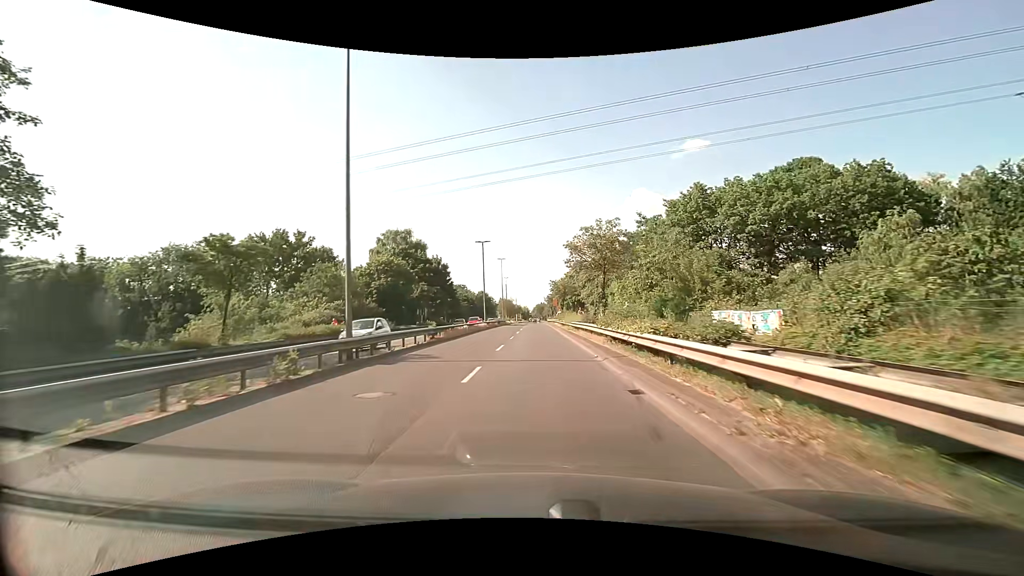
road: primary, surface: asphalt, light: Day
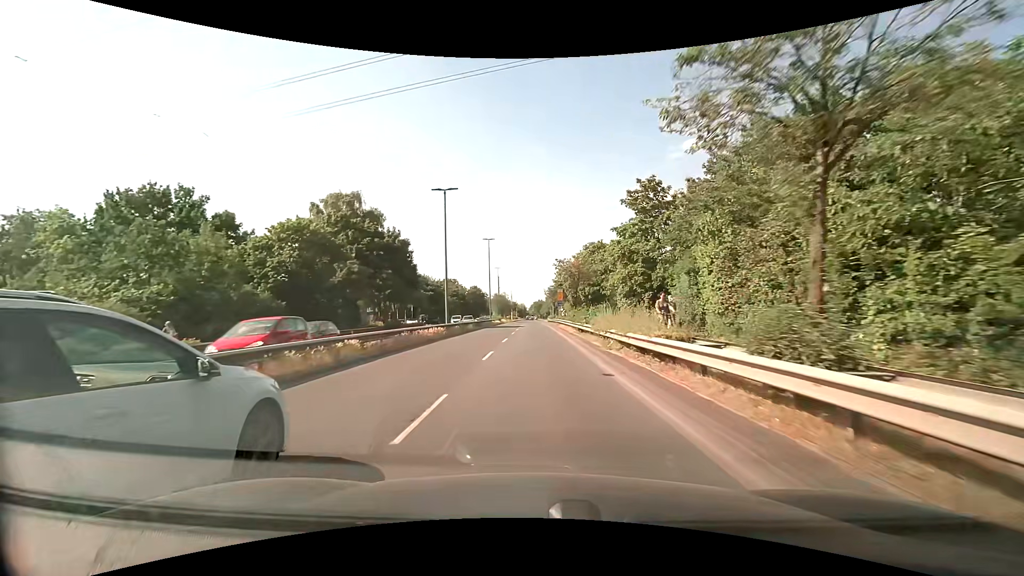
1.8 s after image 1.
(-0.1, +22.5) m; 0°
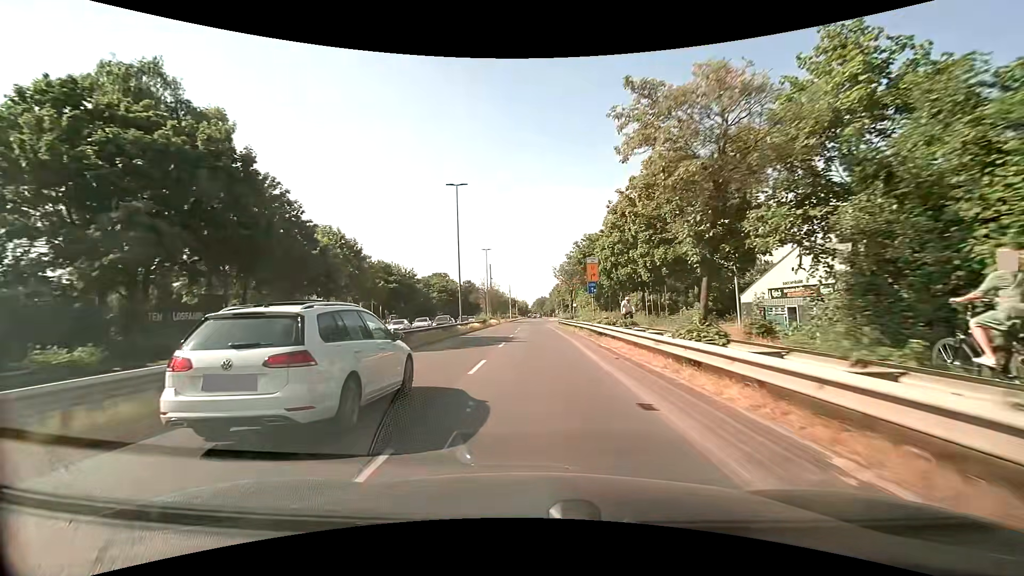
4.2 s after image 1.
(+0.1, +30.4) m; 0°
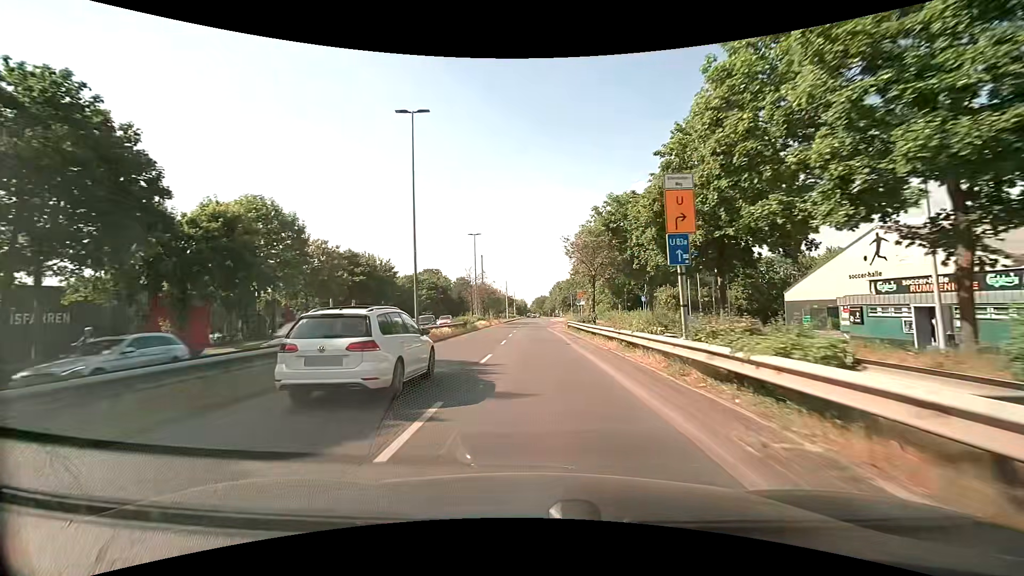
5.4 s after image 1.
(0.0, +15.4) m; 0°
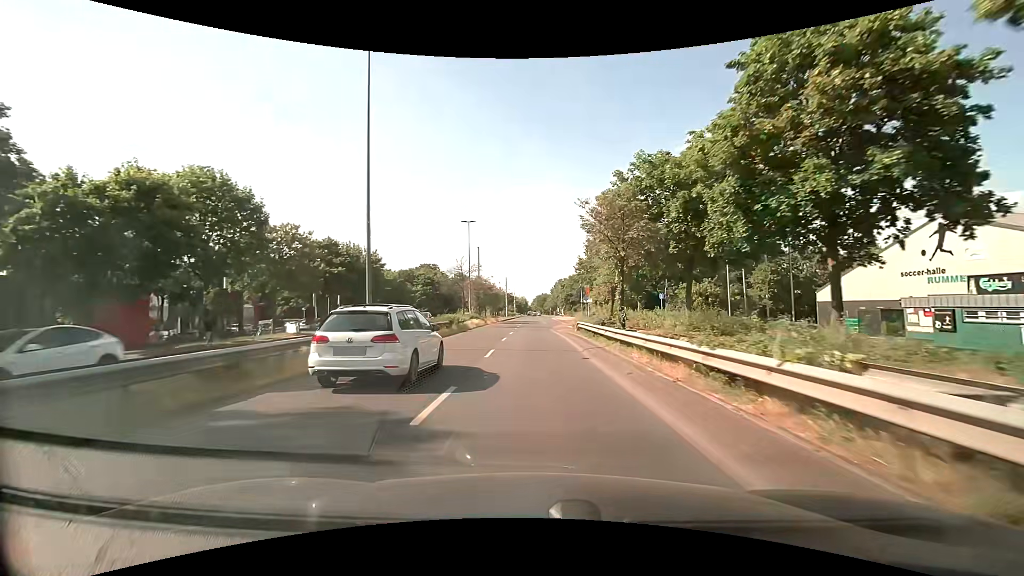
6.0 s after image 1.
(-0.1, +7.7) m; -1°
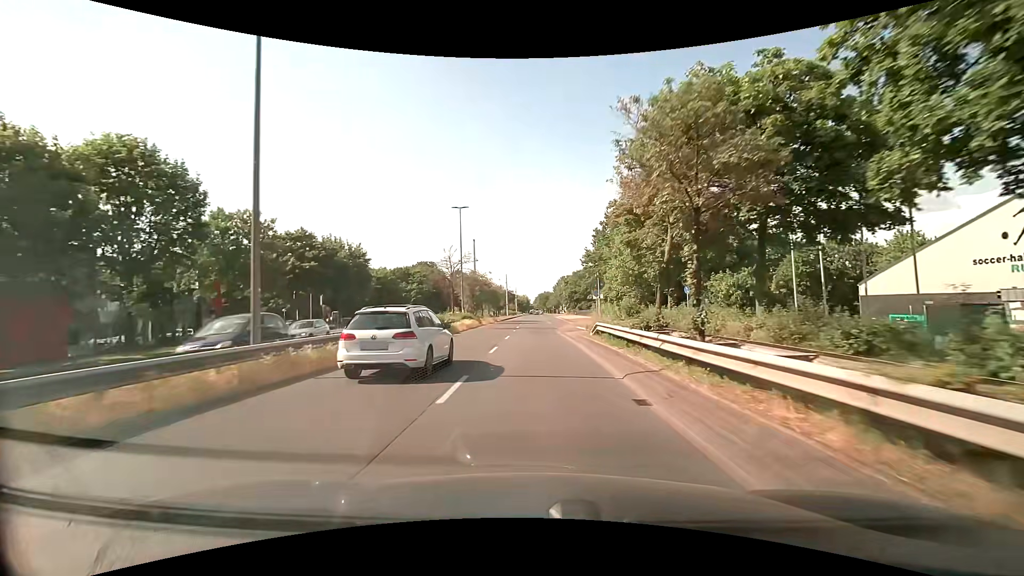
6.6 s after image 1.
(0.0, +7.7) m; 0°
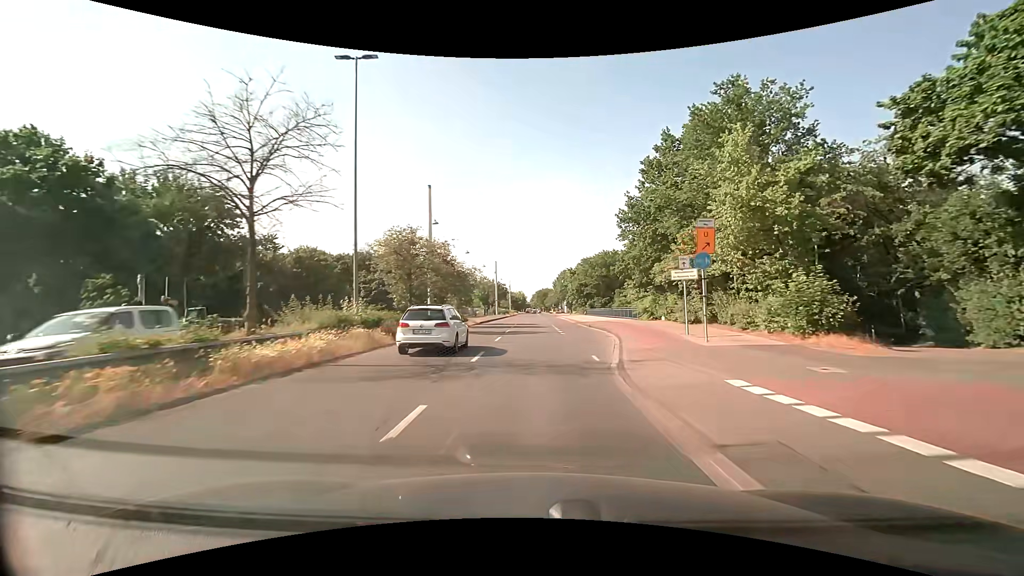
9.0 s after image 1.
(-0.1, +30.4) m; 0°
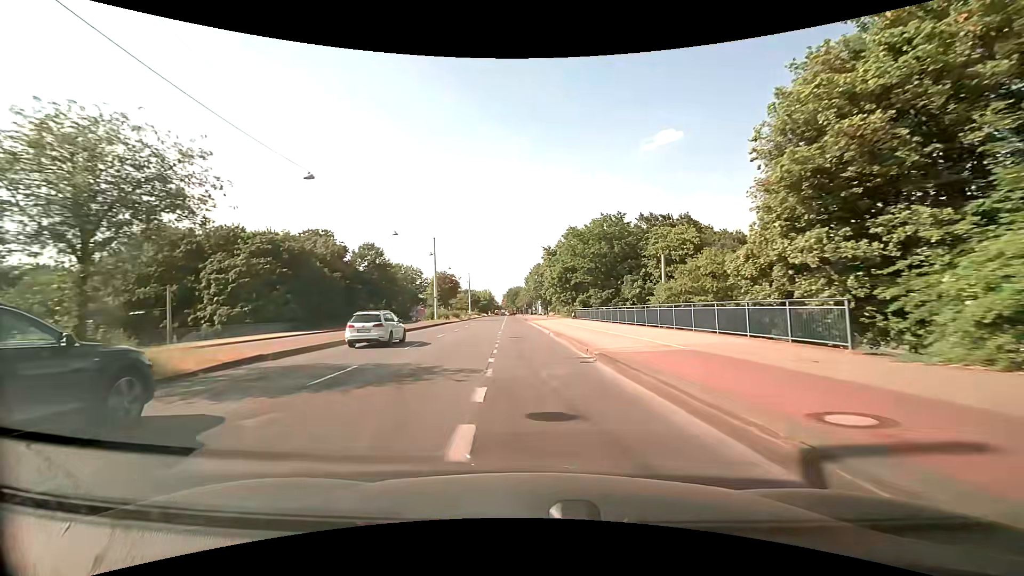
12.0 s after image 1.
(+1.9, +37.7) m; +3°
(0, +10) (-1, +20) (-1, +30) (-1, +40) (-2, +50) (-2, +60) (-3, +70) (-3, +80) (-4, +90) (-5, +100) m
